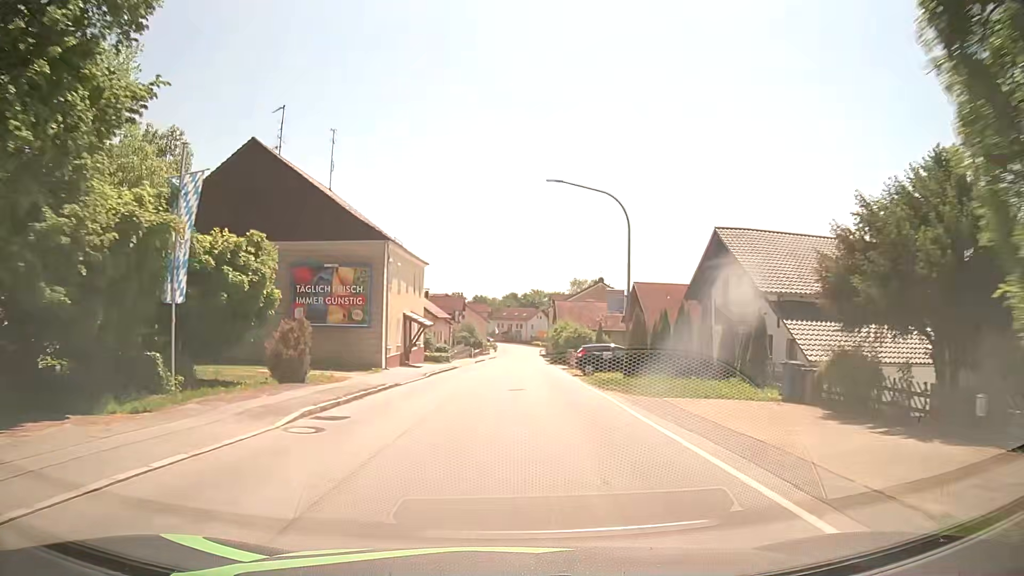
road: secondary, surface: asphalt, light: Day
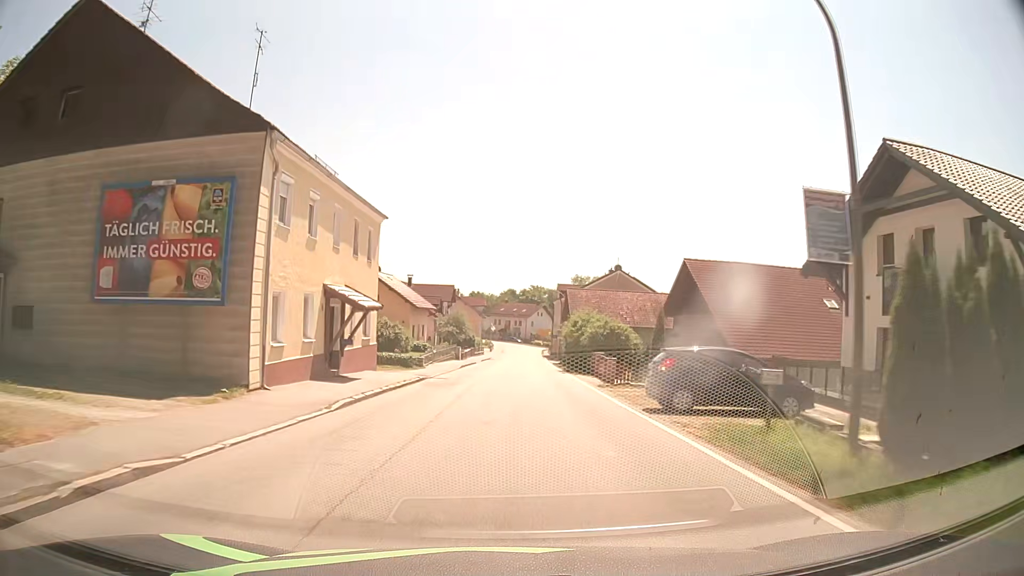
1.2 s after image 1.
(0.0, +16.0) m; 0°
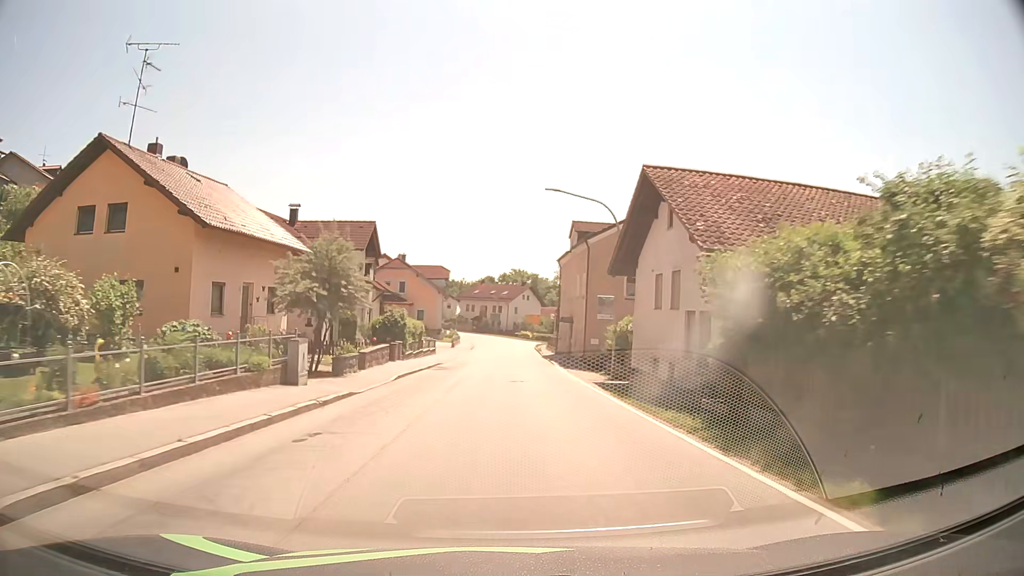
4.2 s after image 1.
(+0.6, +39.6) m; +2°
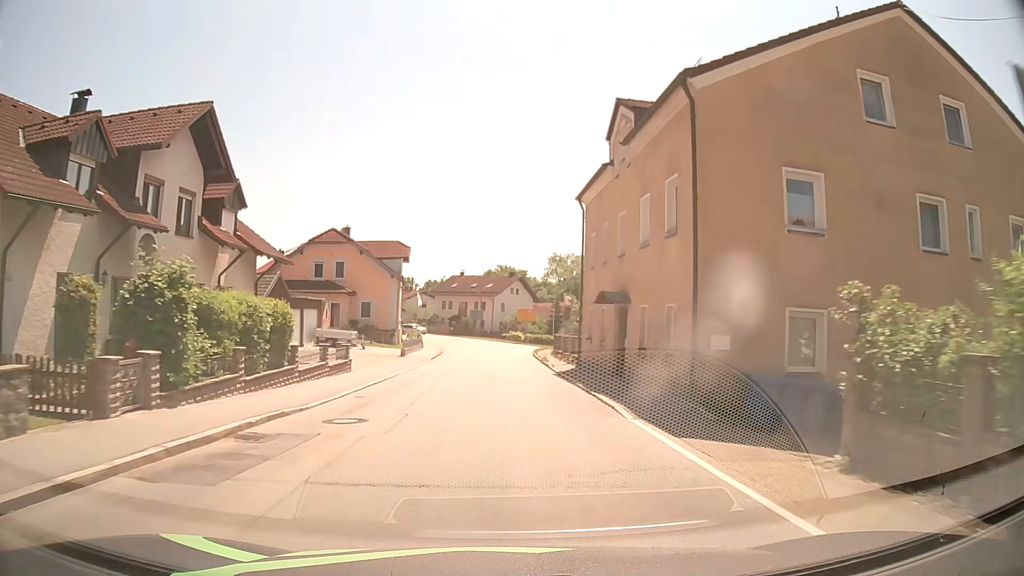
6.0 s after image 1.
(+0.3, +23.4) m; +1°
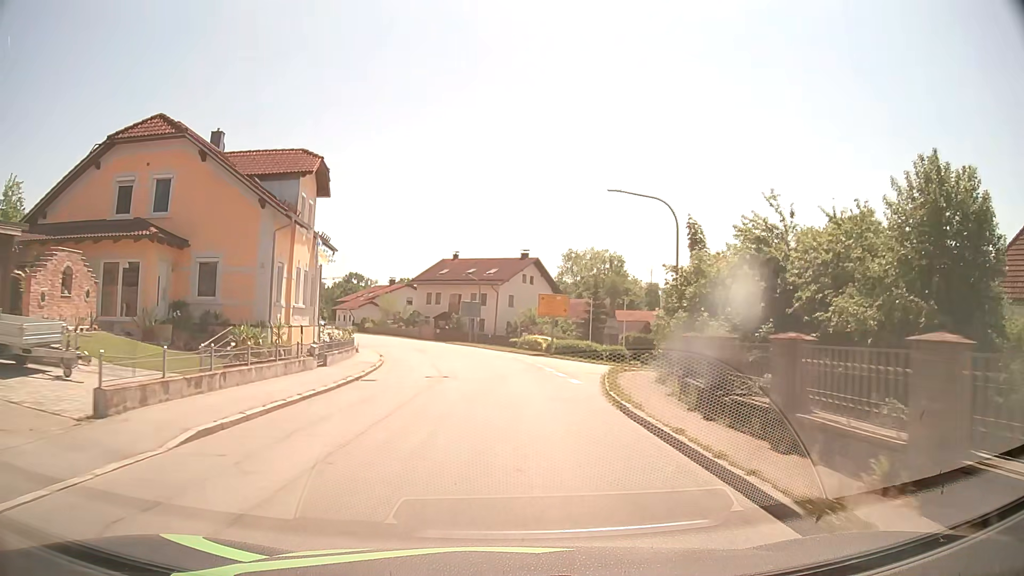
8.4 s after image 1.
(-0.1, +30.3) m; -1°
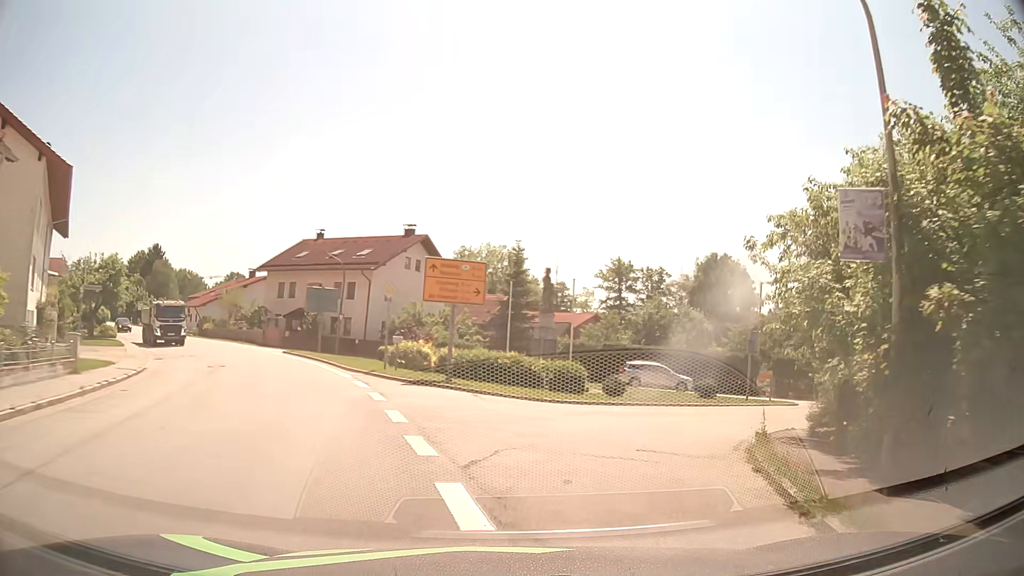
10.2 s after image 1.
(+0.8, +19.7) m; +9°
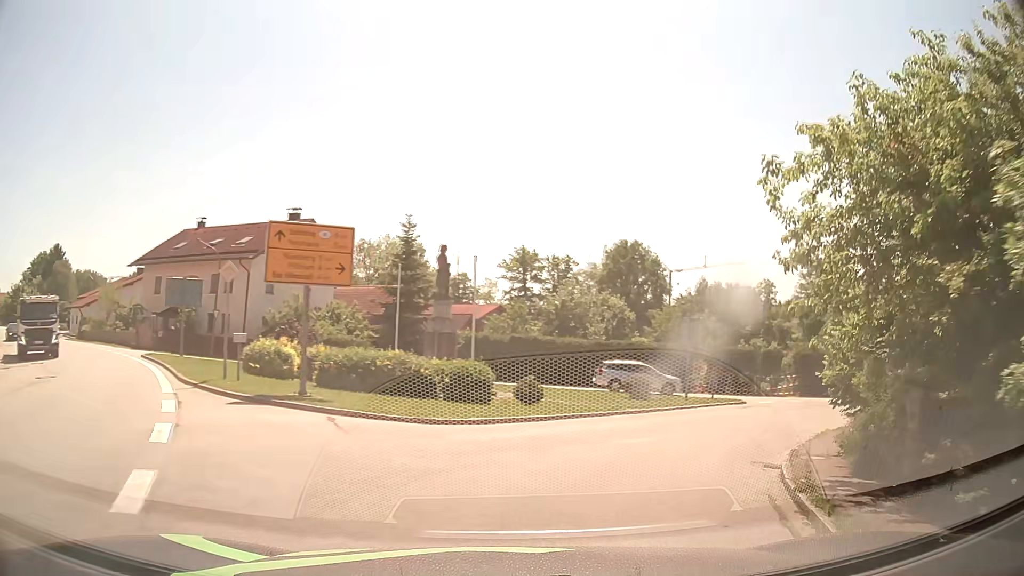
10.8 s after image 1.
(+0.4, +5.6) m; +9°
(+2, +10) (+6, +19) (+13, +26) (+21, +32) (+30, +35) (+40, +36) (+50, +36) (+60, +37) (+70, +37) (+80, +38) m
